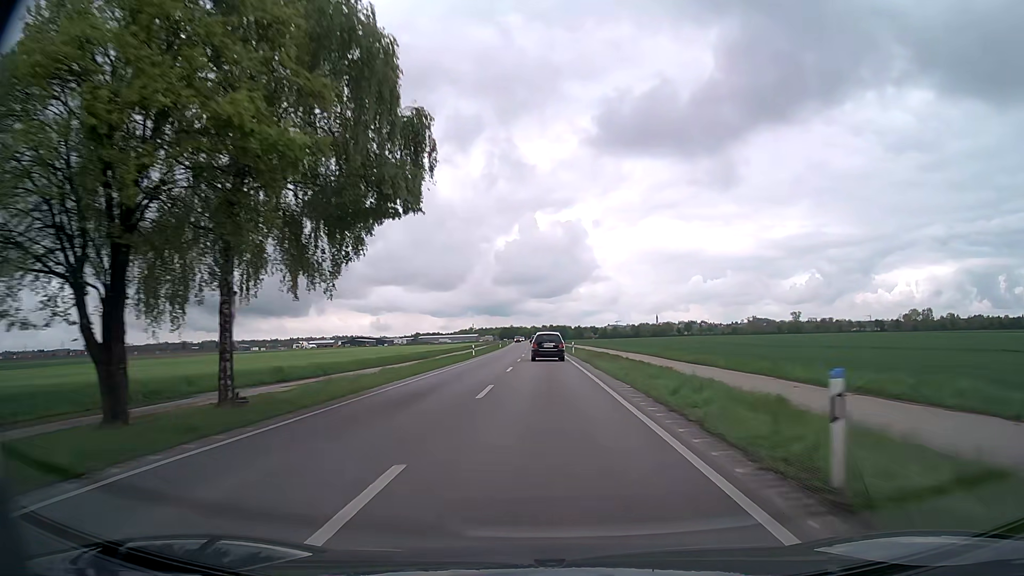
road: primary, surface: asphalt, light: Day
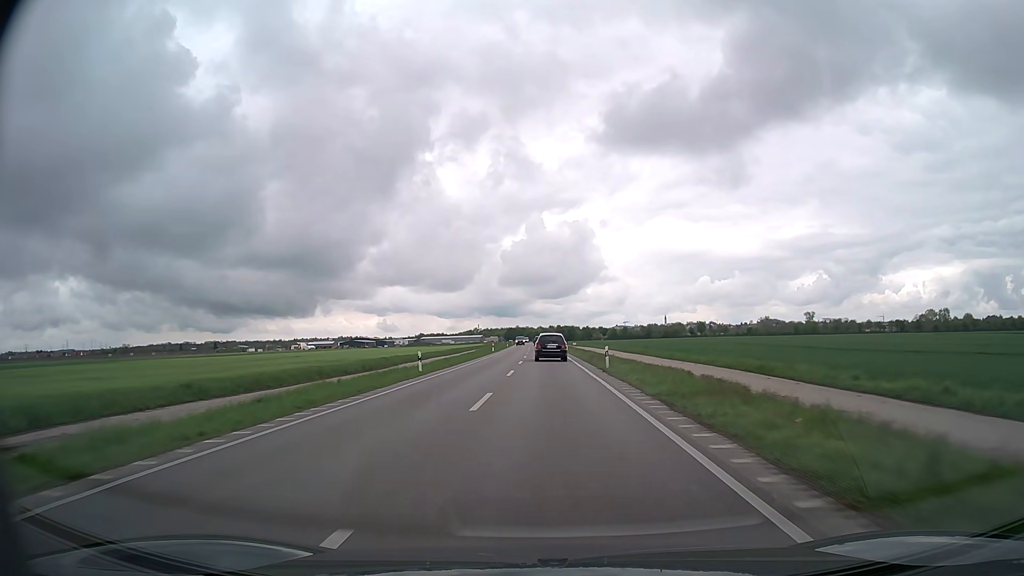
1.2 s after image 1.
(-0.2, +26.5) m; -1°
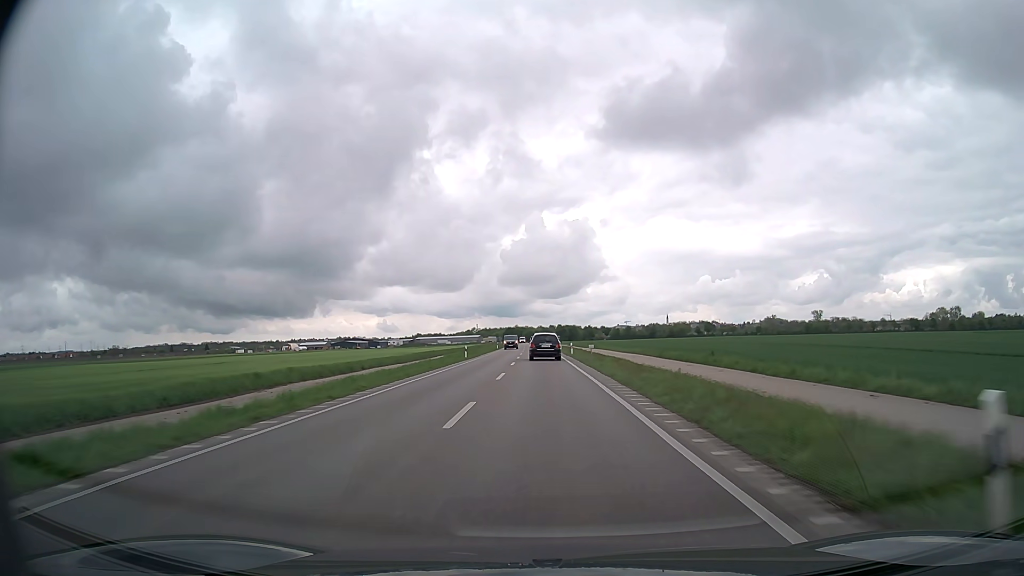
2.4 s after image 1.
(+0.1, +26.7) m; 0°
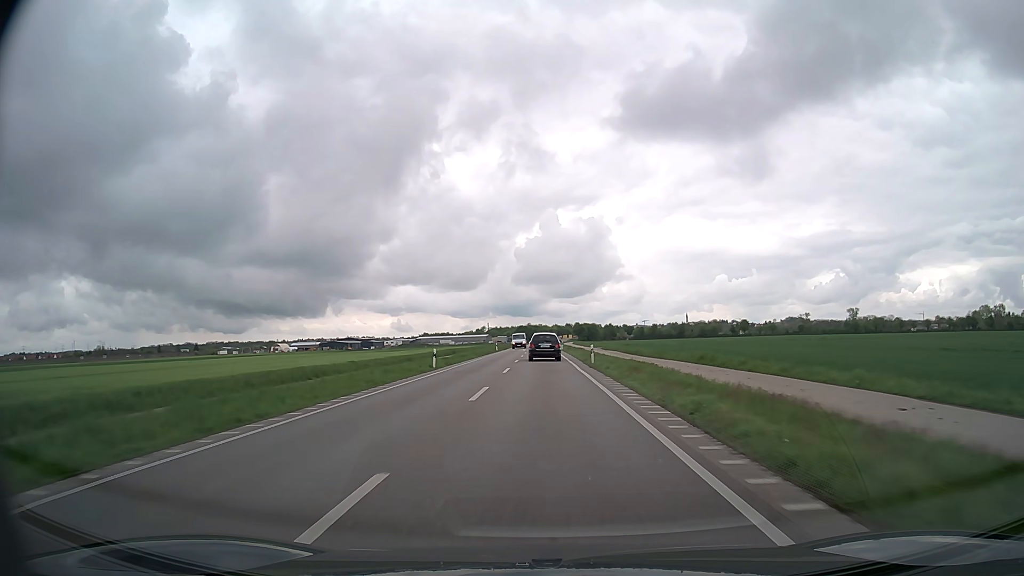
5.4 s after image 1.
(-1.0, +67.9) m; -1°
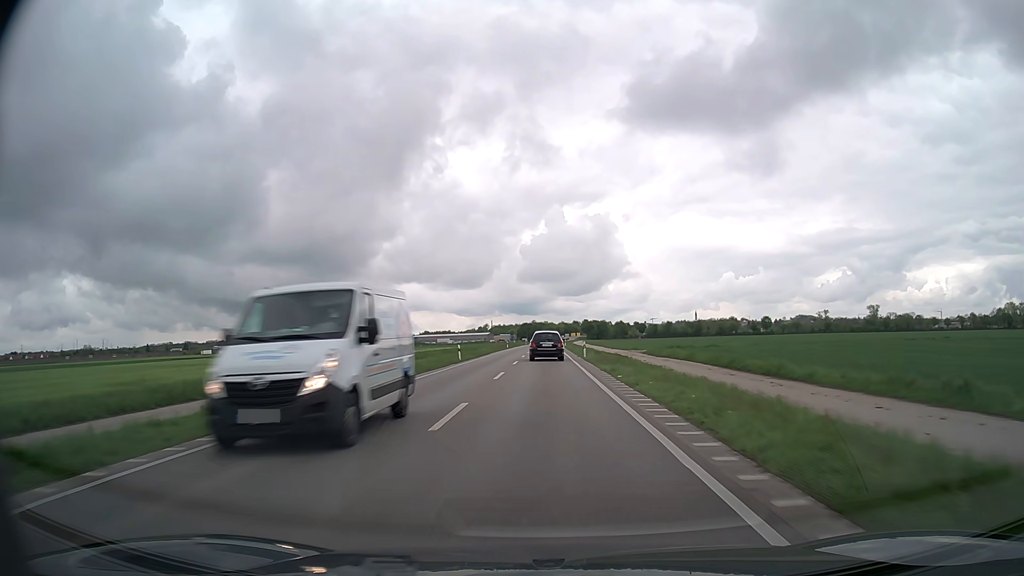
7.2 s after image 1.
(-0.2, +41.0) m; 0°
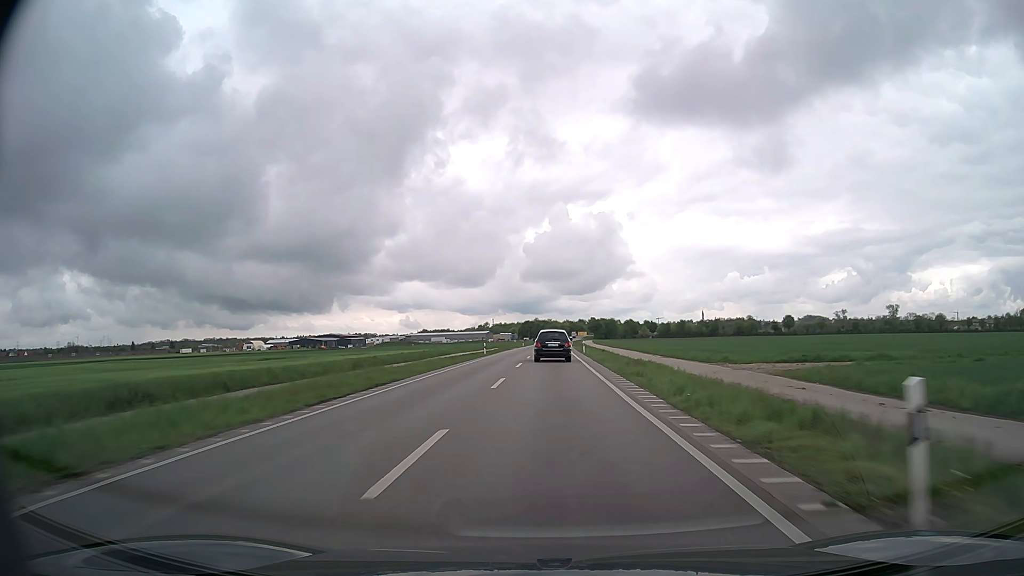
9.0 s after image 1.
(-0.2, +40.2) m; 0°
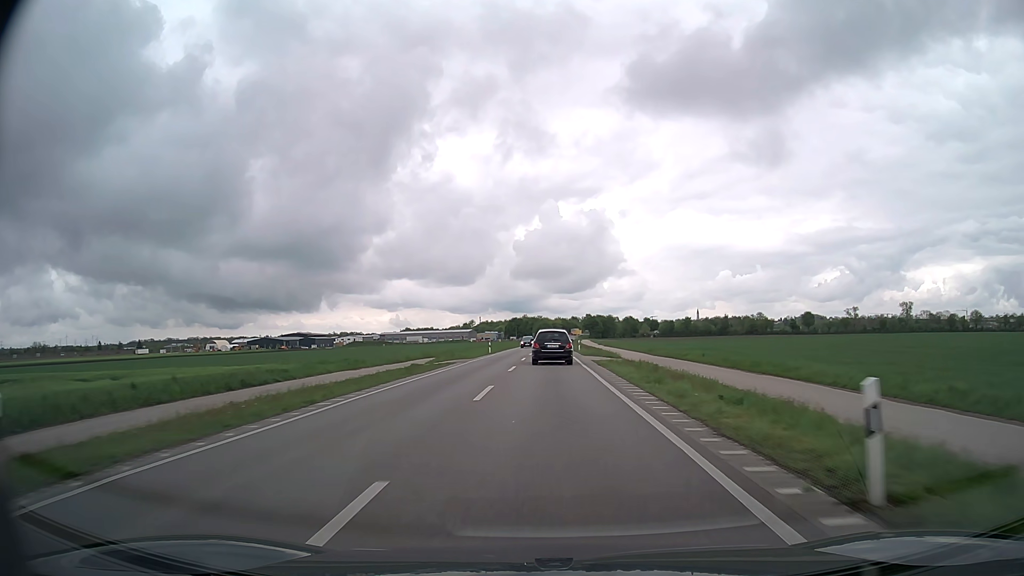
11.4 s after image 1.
(+0.3, +51.5) m; +1°
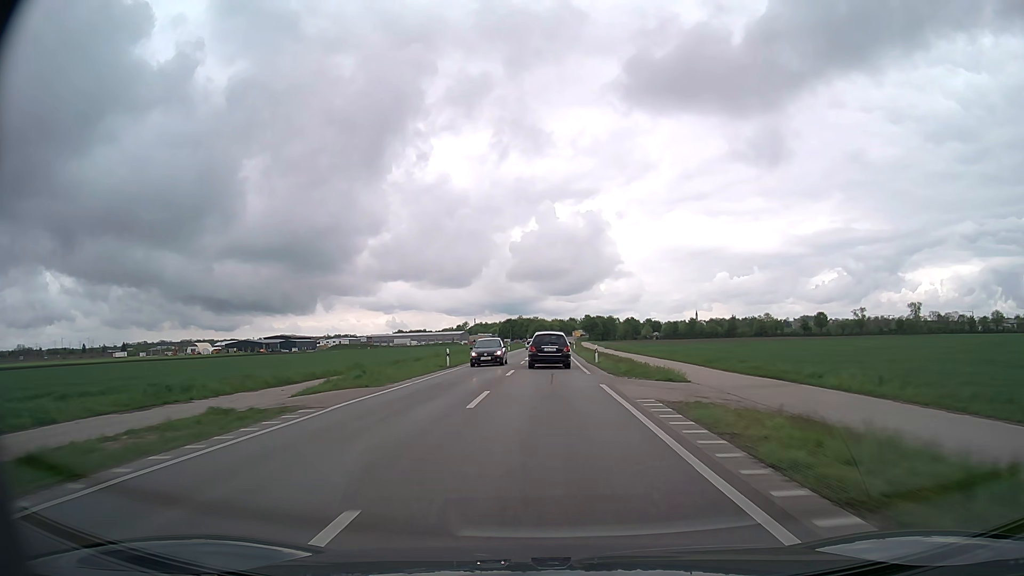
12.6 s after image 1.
(+0.1, +24.9) m; 0°
(0, +10) (0, +20) (0, +30) (0, +40) (0, +50) (0, +60) (+1, +70) (+1, +80) (+1, +90) (+1, +100) m
